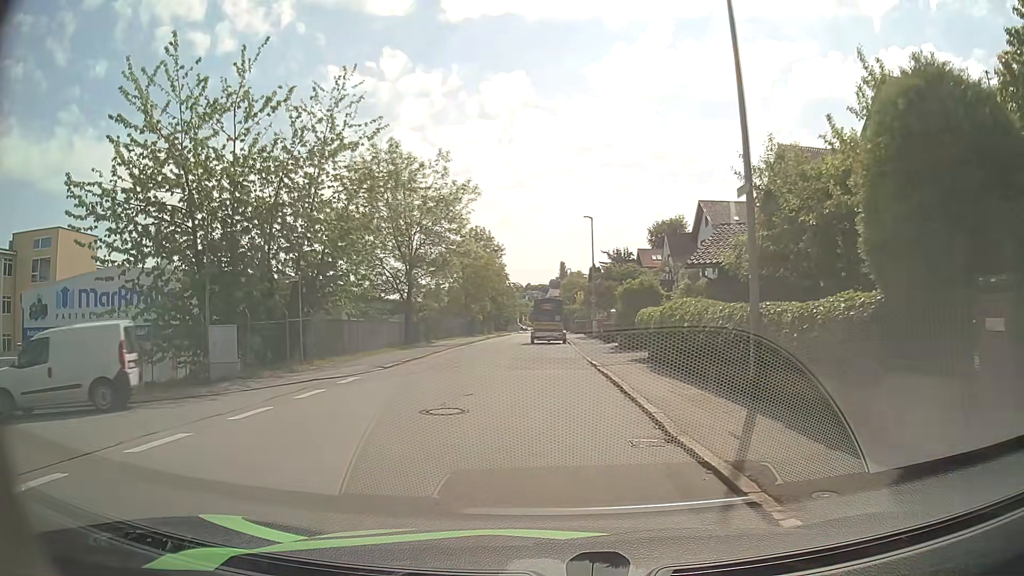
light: Day
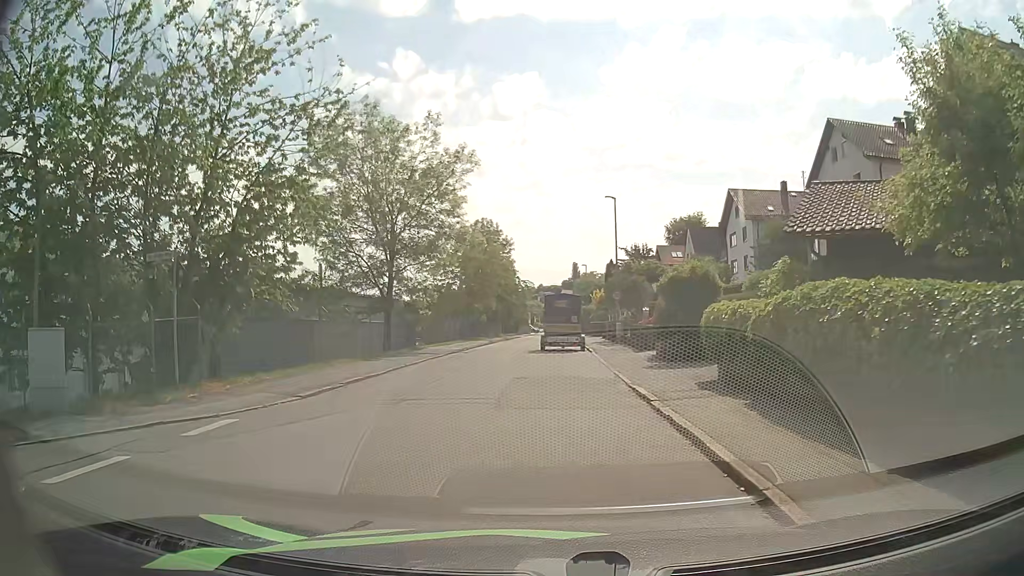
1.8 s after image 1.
(+0.1, +7.8) m; -1°
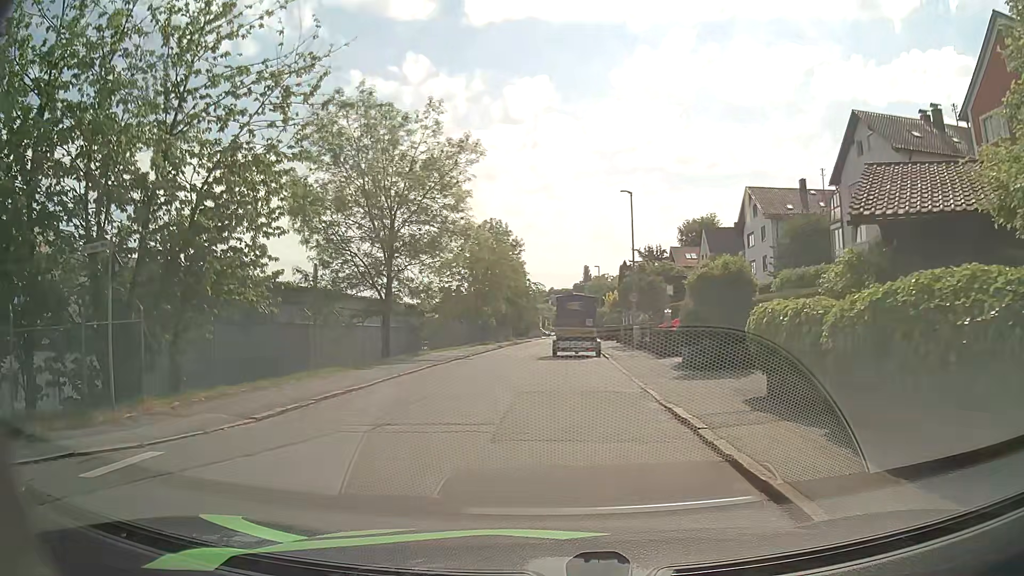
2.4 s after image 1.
(0.0, +2.6) m; 0°
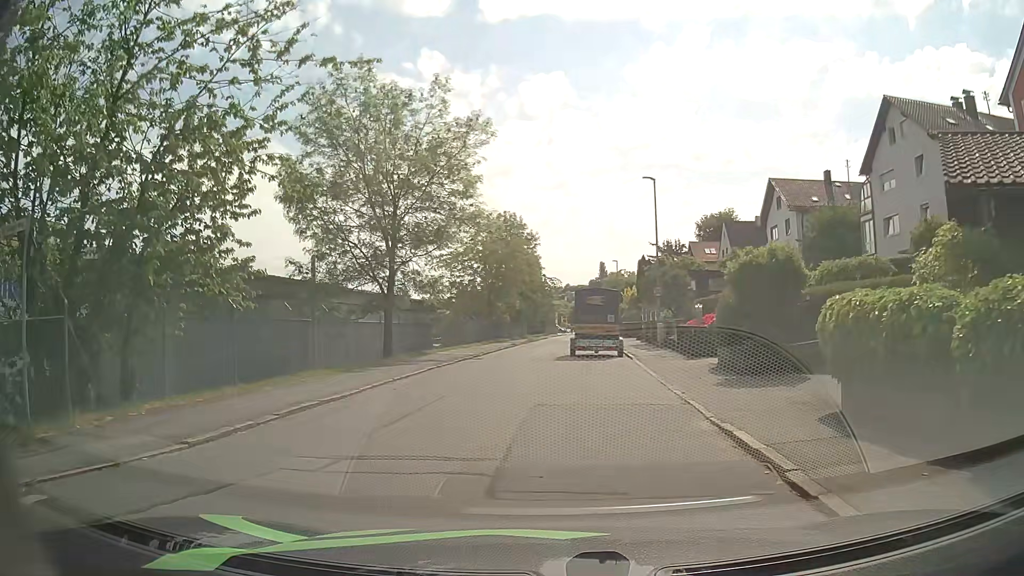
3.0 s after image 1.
(0.0, +2.6) m; -3°
